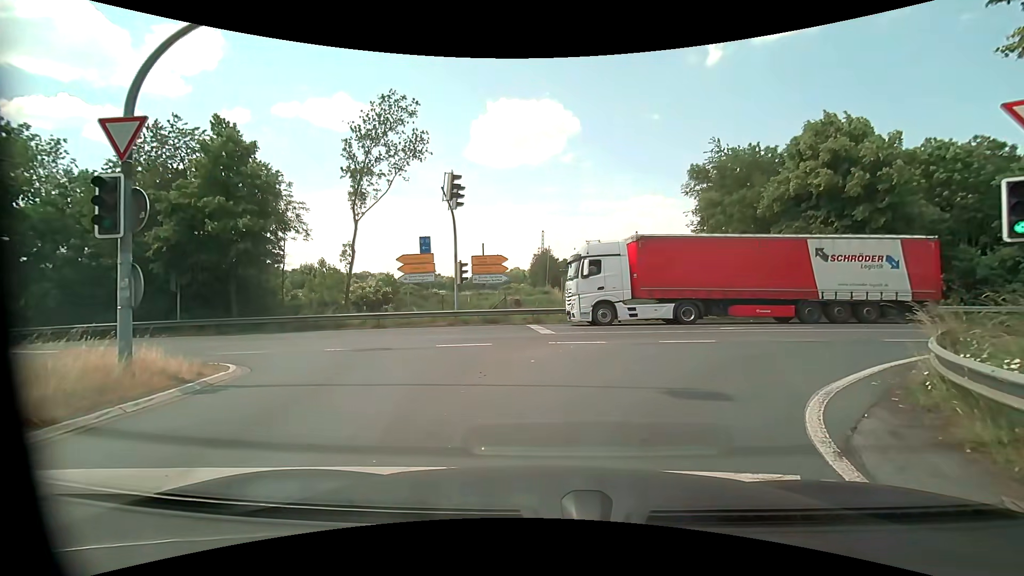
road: motorway_link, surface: asphalt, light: Day
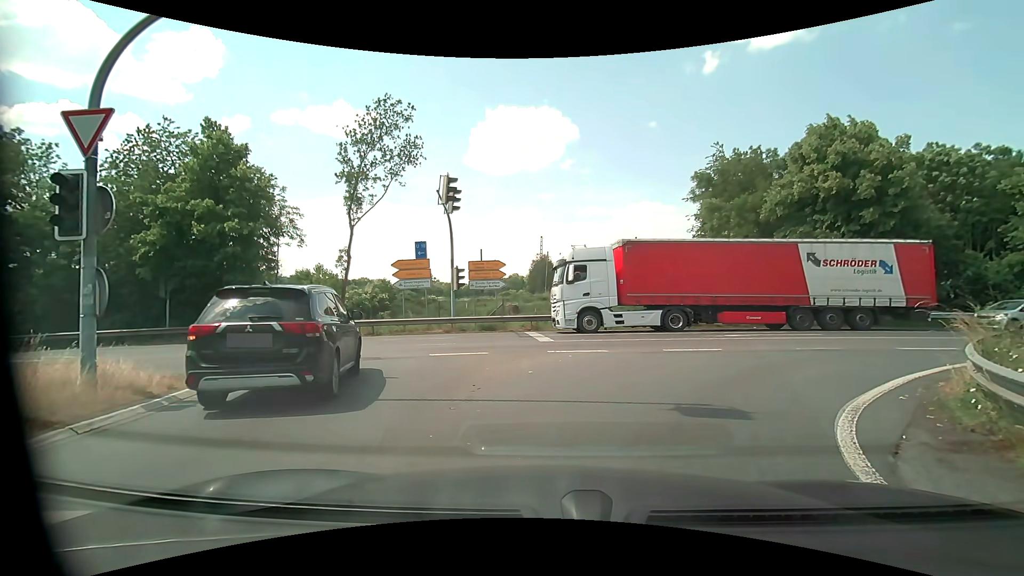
(0.0, +0.6) m; +1°
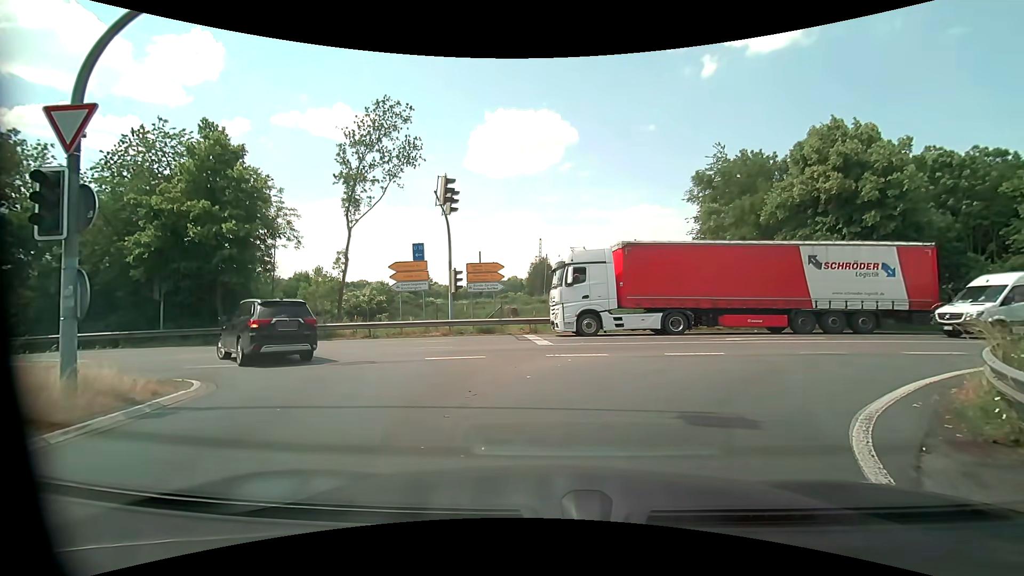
(0.0, +0.3) m; 0°
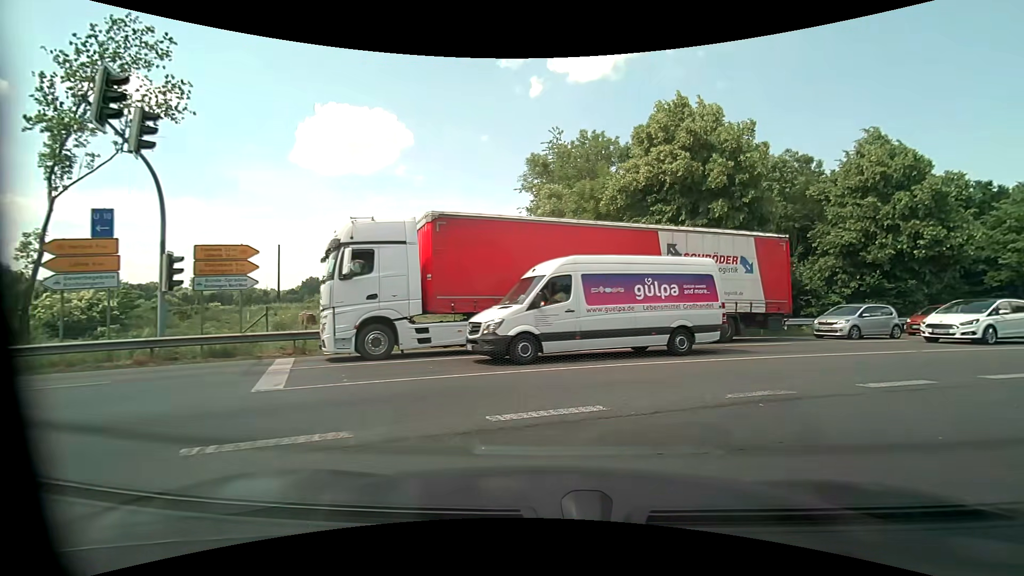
(+1.1, +8.0) m; +18°
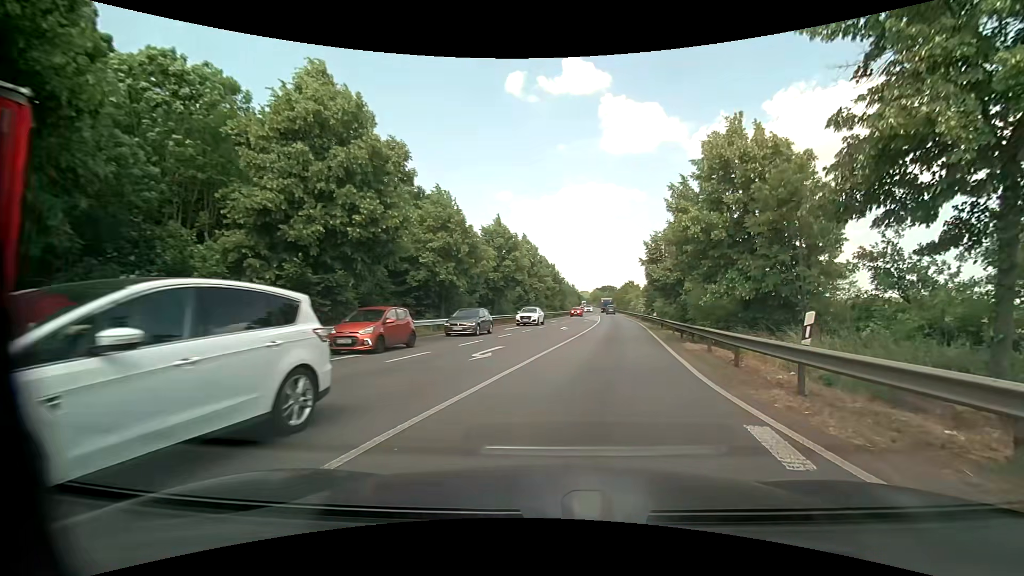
(+6.7, +12.6) m; +56°
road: primary
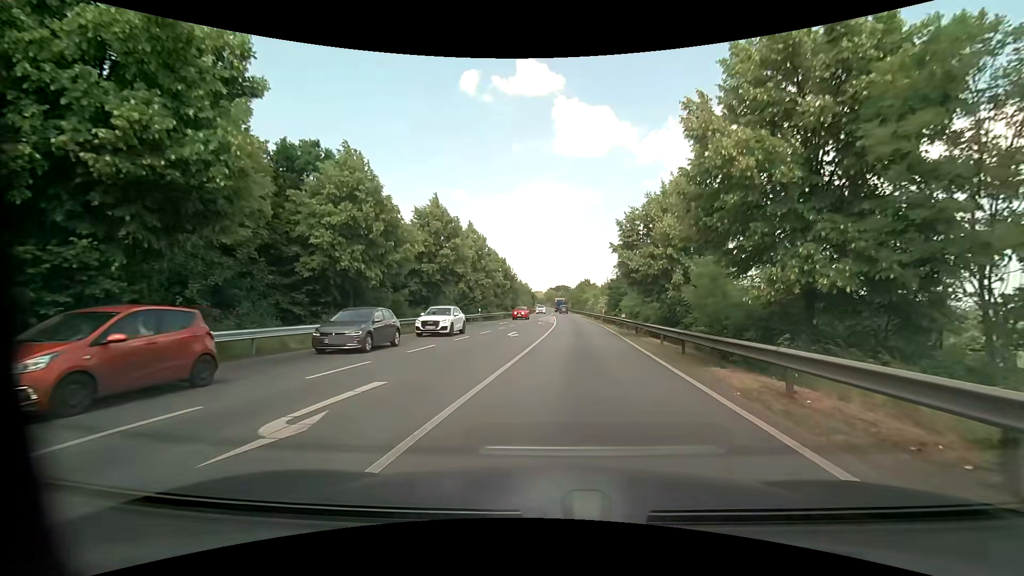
(+0.6, +8.7) m; +6°
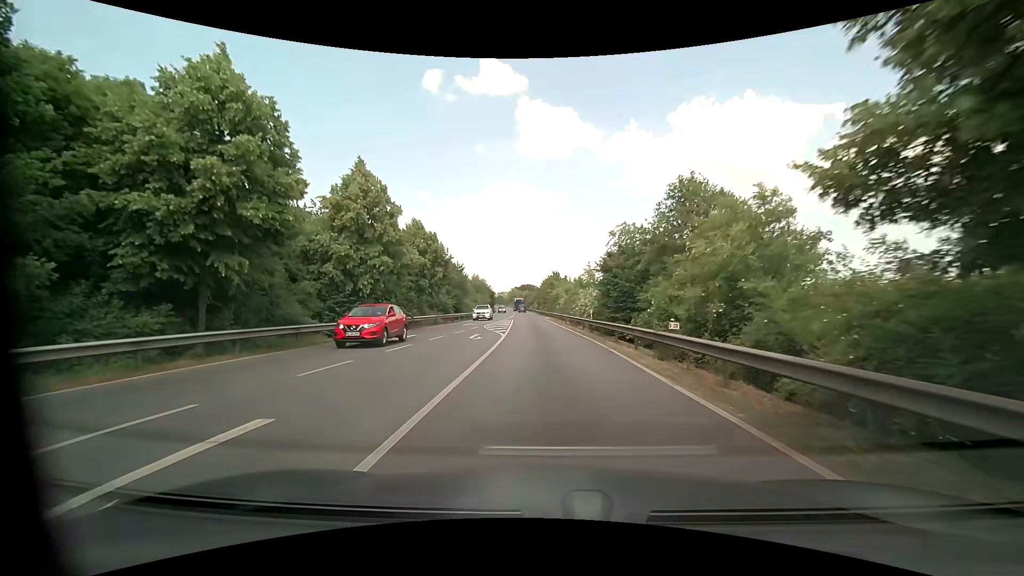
(+1.4, +23.5) m; +4°
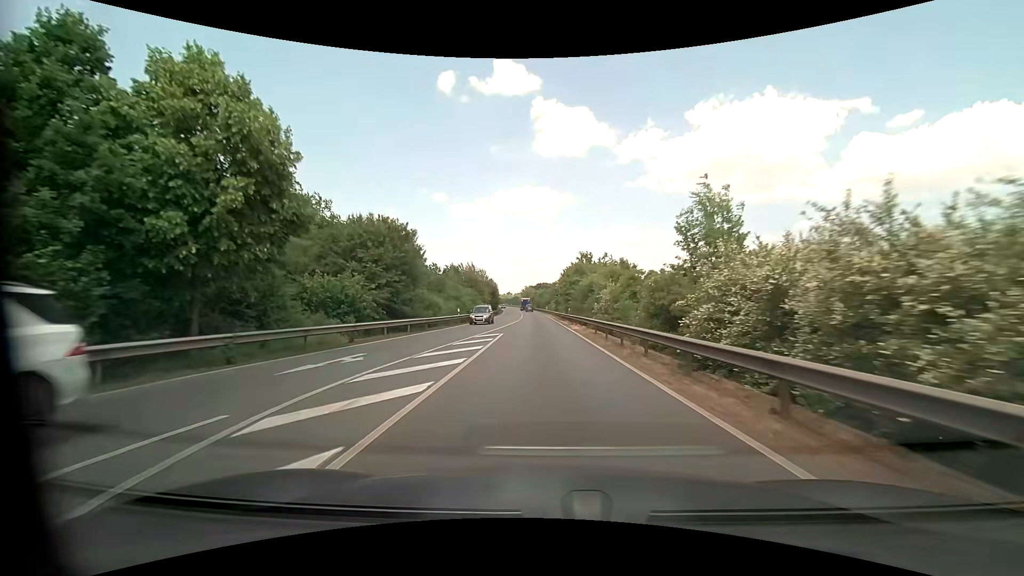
(-0.2, +31.1) m; -2°
(0, +10) (0, +20) (0, +30) (-1, +40) (-1, +50) (-1, +60) (-1, +70) (-2, +80) (-2, +90) (-2, +100) m
